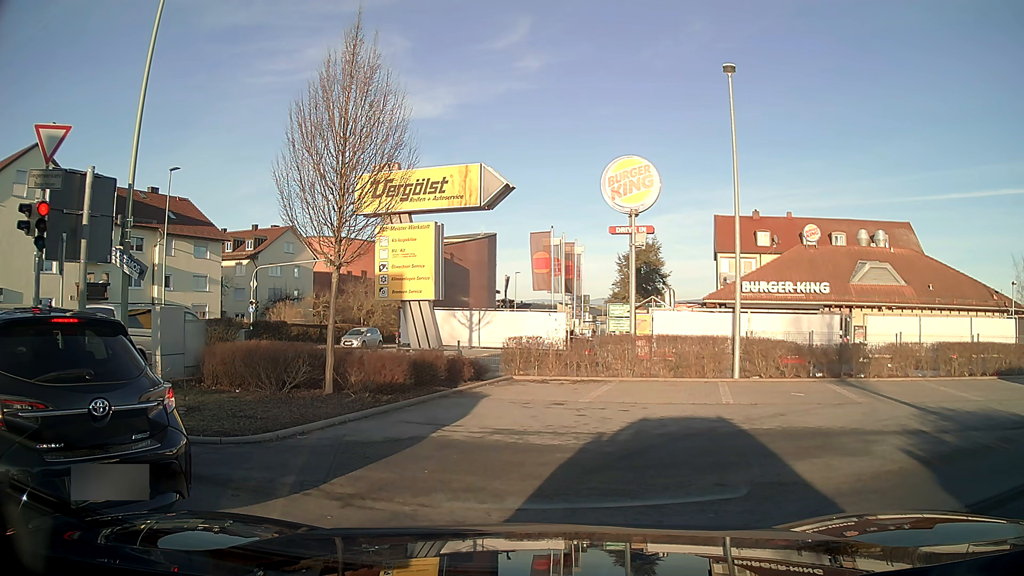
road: tertiary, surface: asphalt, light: Day
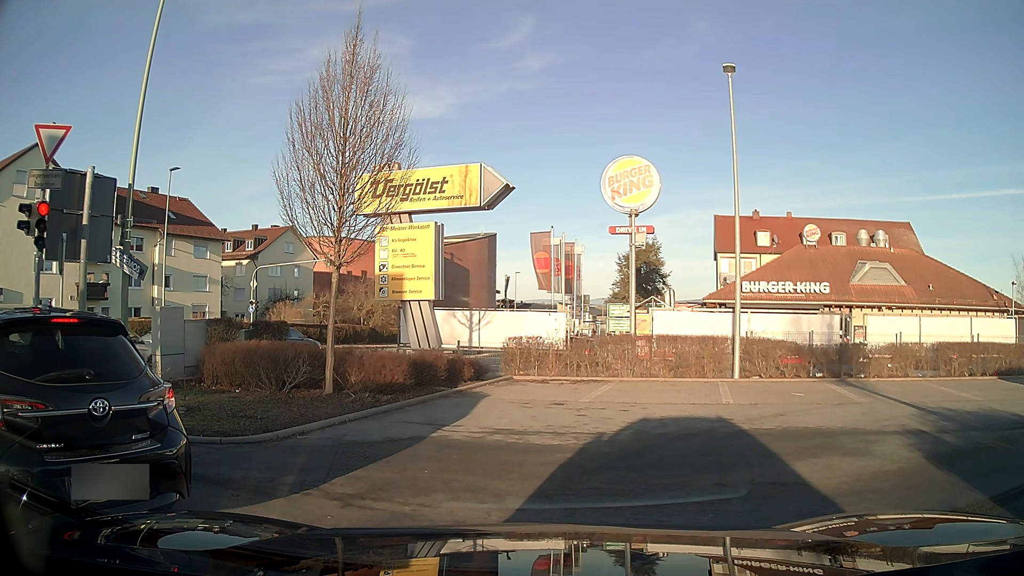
(0.0, 0.0) m; 0°
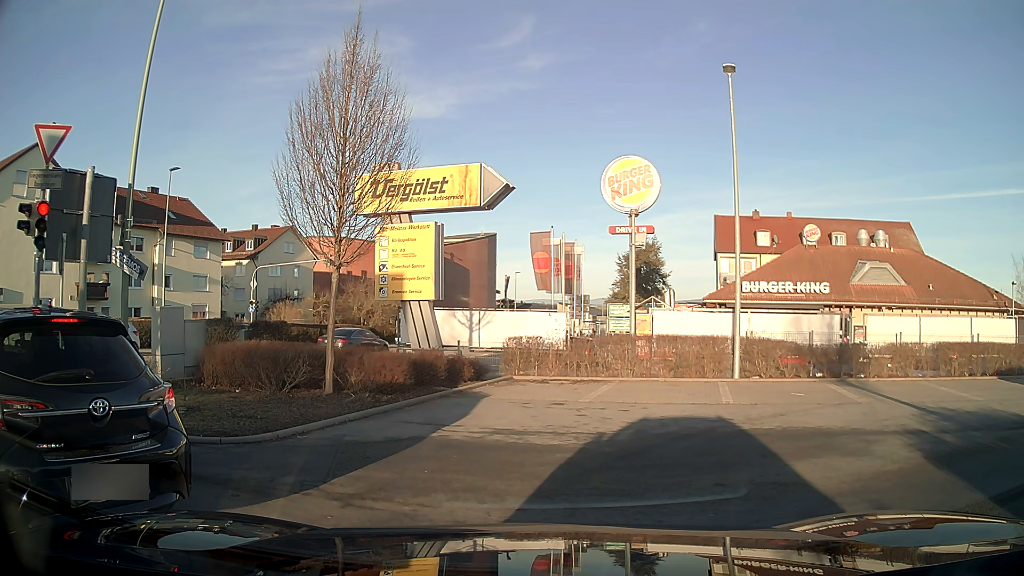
(0.0, 0.0) m; 0°
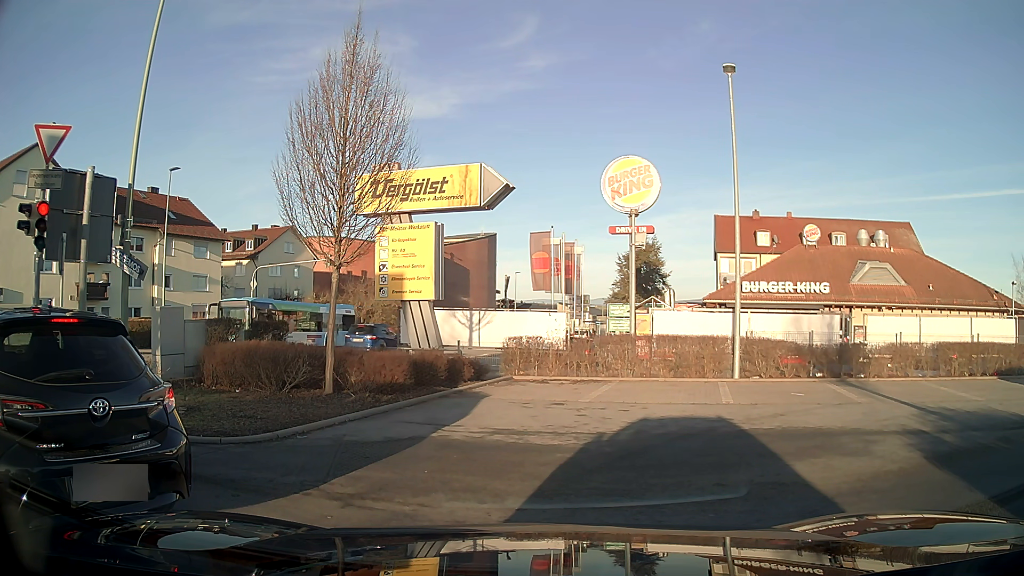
(0.0, 0.0) m; 0°
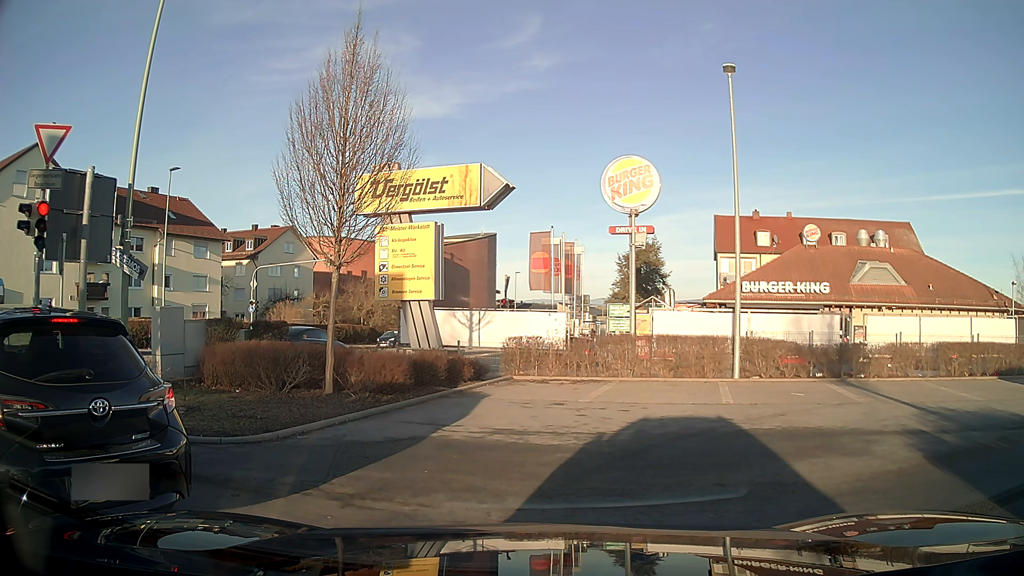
(0.0, 0.0) m; 0°
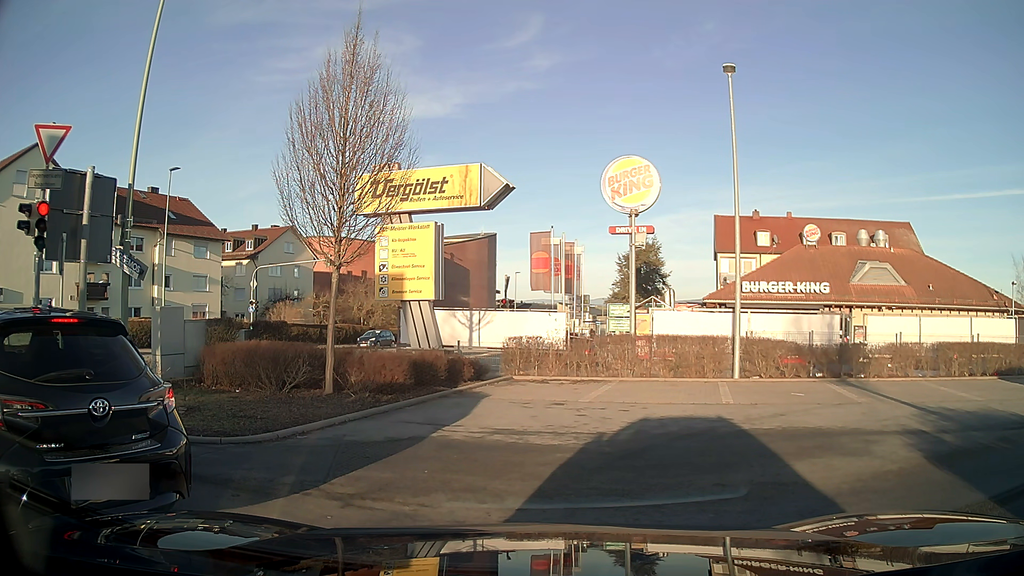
(0.0, 0.0) m; 0°
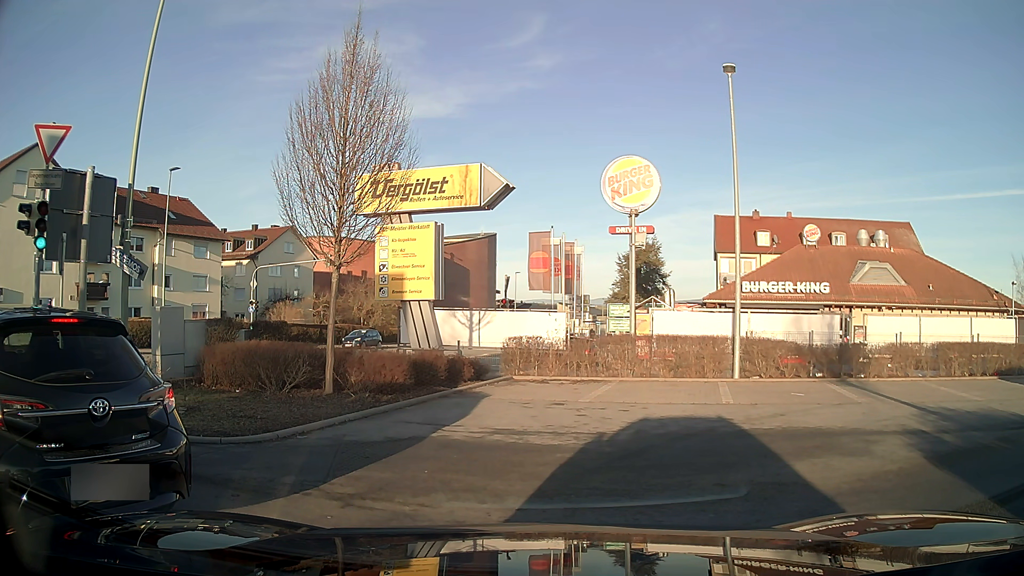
(0.0, 0.0) m; 0°
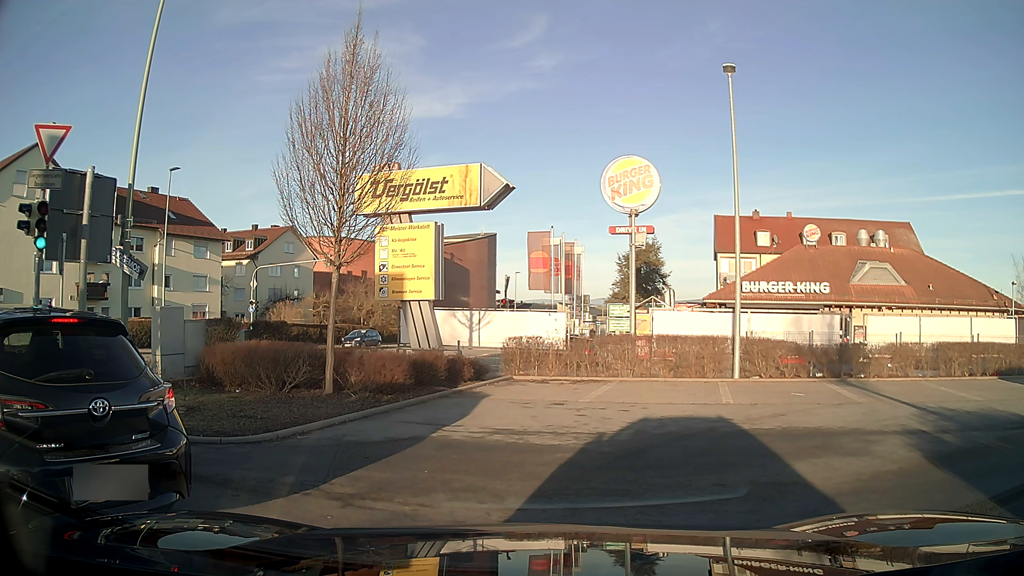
(0.0, 0.0) m; 0°
(-7, +5) (-17, +5) (-24, -2) (-26, -12) (-27, -22) (-27, -32) (-28, -42) (-30, -52) (-32, -62) (-34, -71) m
